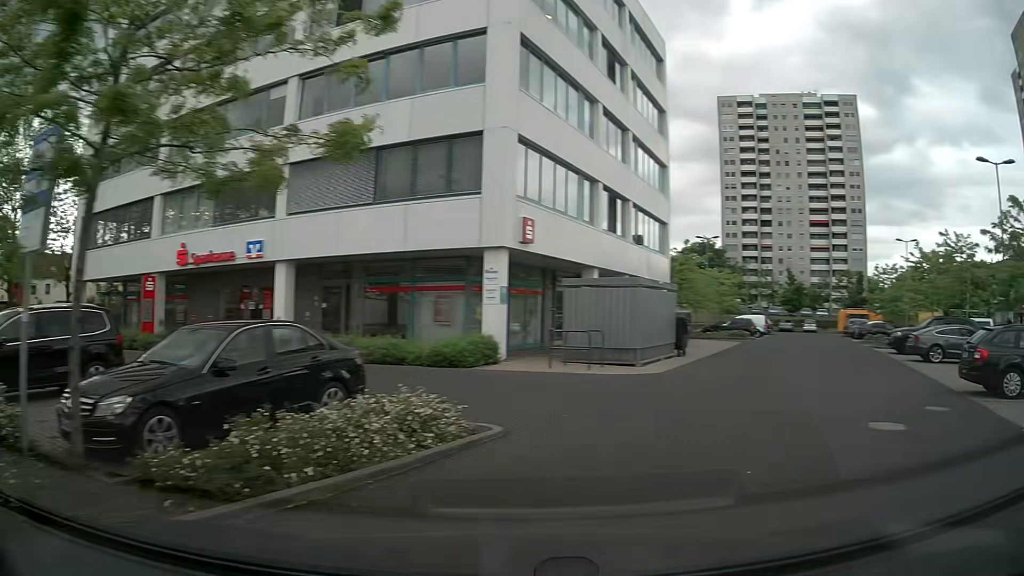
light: Day
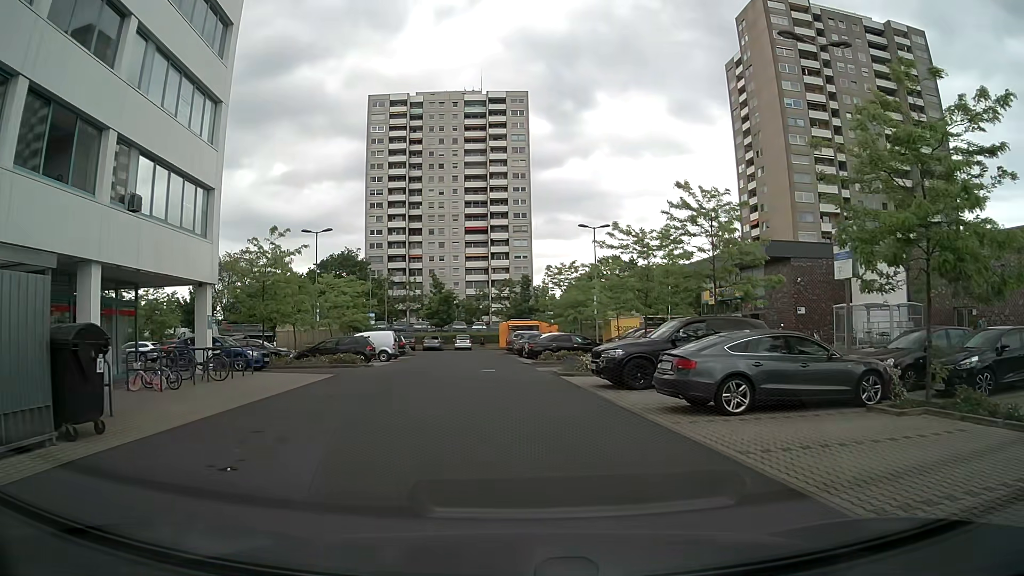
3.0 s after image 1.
(+5.7, +13.1) m; +28°
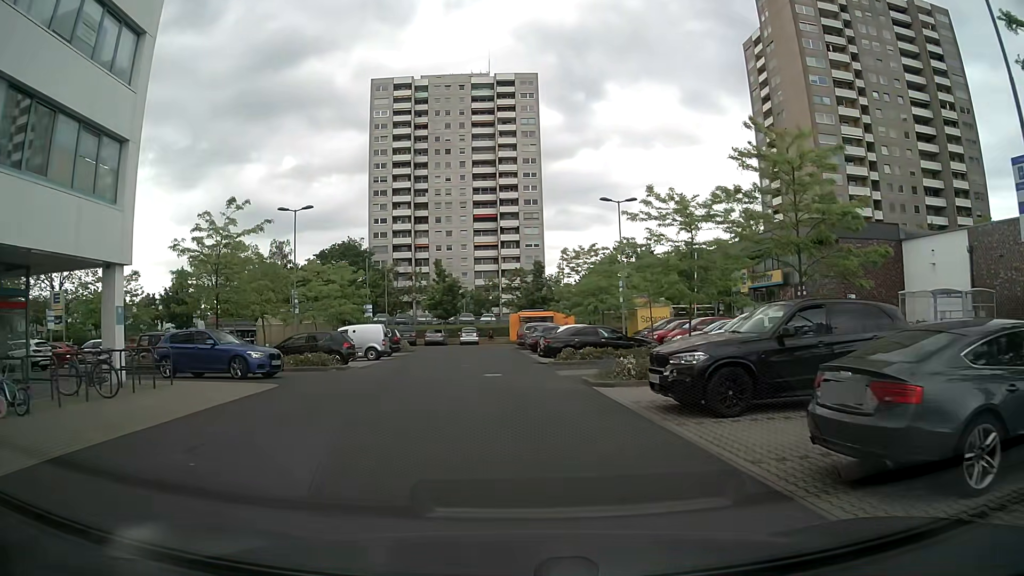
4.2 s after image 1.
(0.0, +6.2) m; 0°
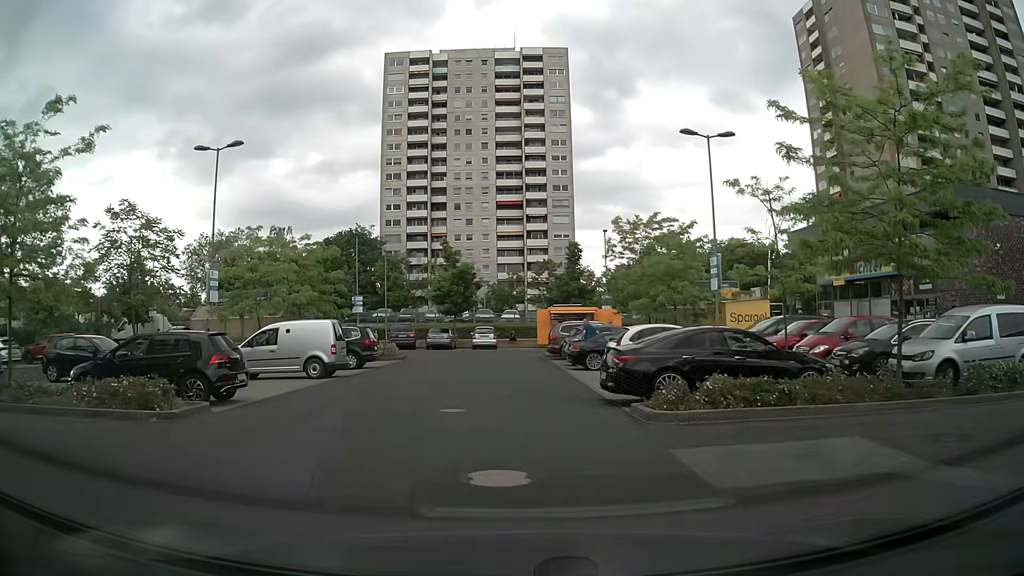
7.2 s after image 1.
(-0.4, +13.1) m; -3°
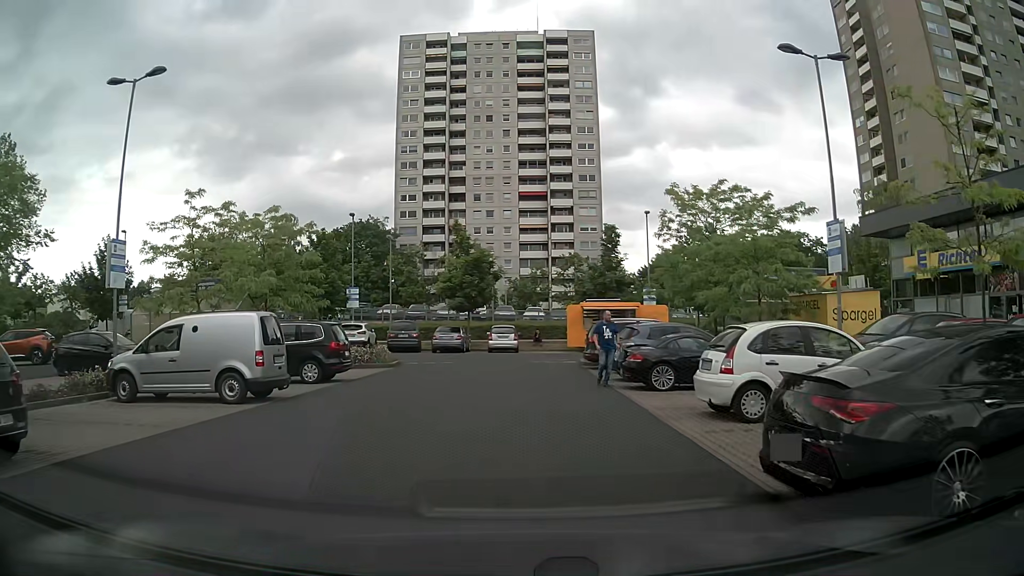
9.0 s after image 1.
(-0.1, +7.7) m; -2°
